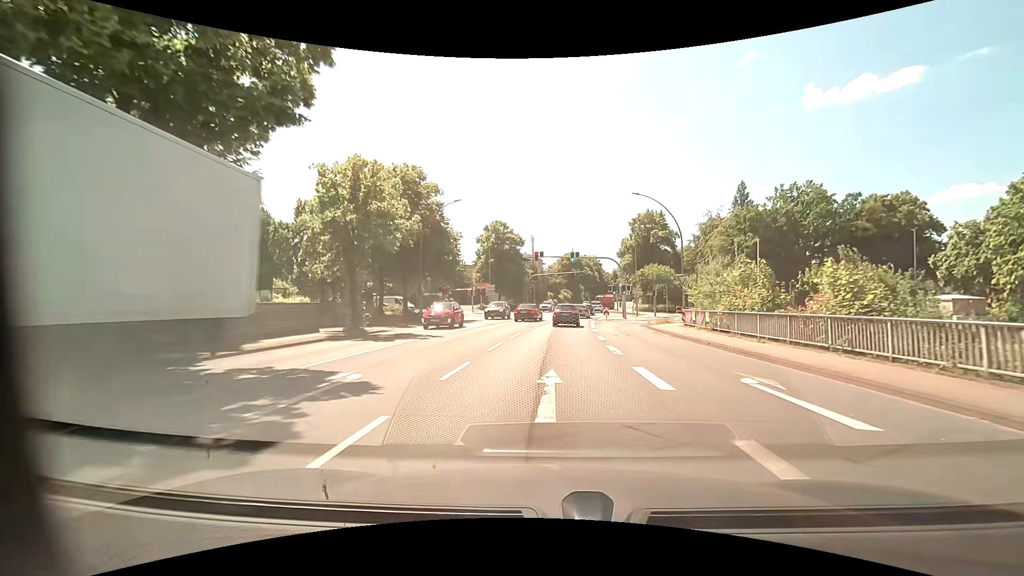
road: primary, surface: asphalt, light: Day
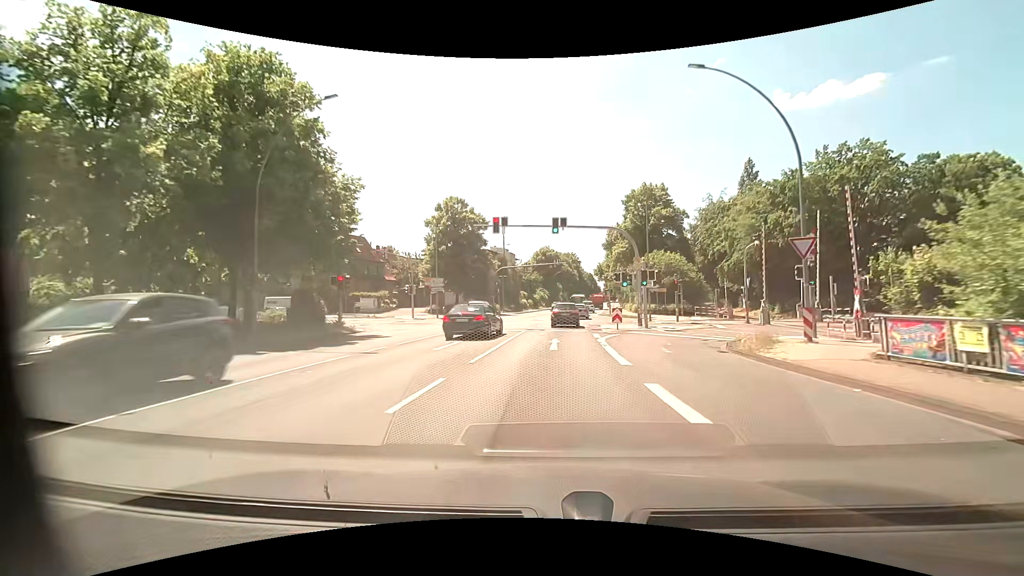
(+0.6, +20.5) m; +3°
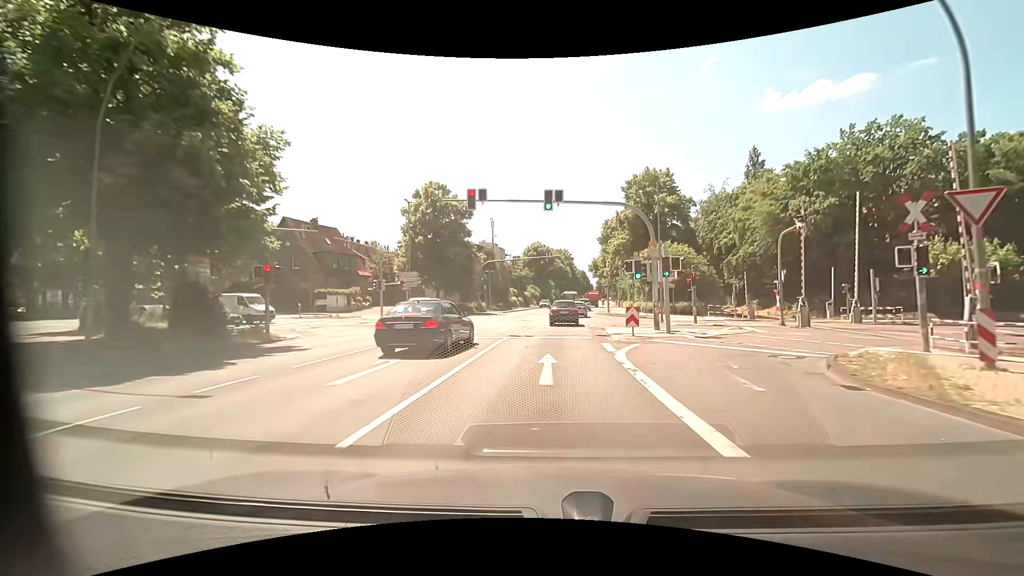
(0.0, +7.0) m; +1°
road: tertiary_link
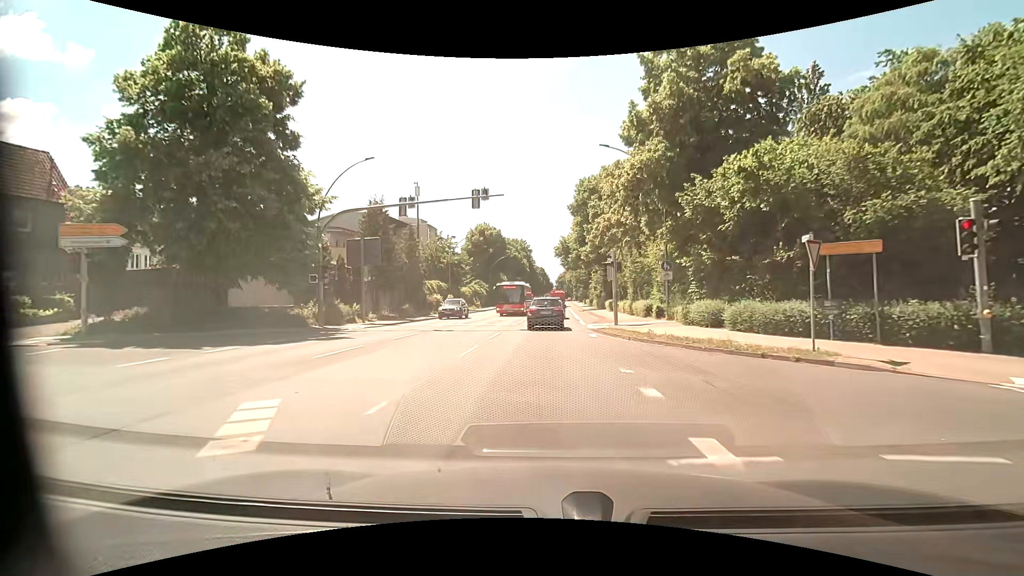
(+1.5, +33.9) m; +5°
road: primary
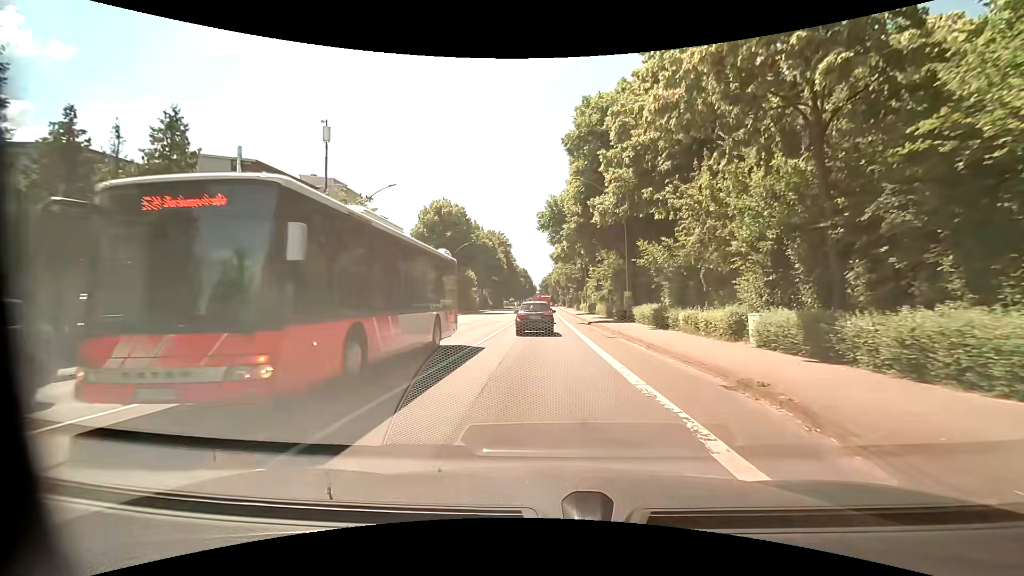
(+0.5, +28.3) m; +2°
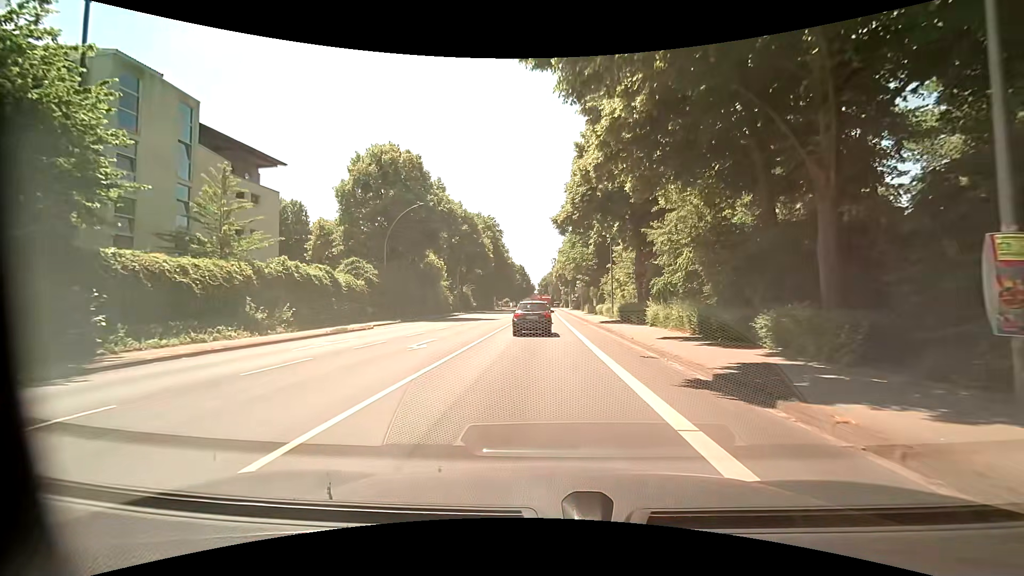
(-0.2, +27.5) m; -1°
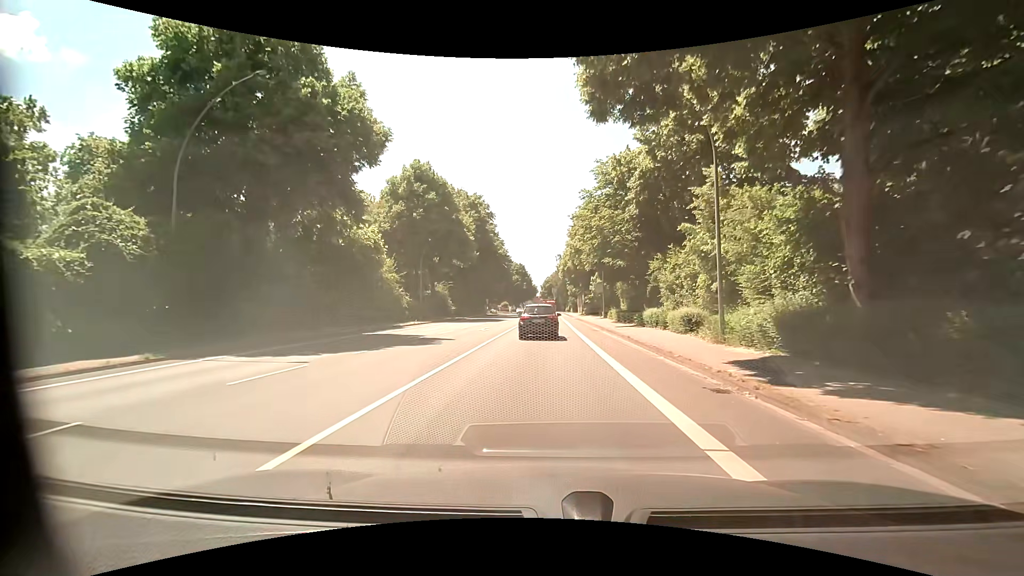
(+0.2, +24.8) m; +1°
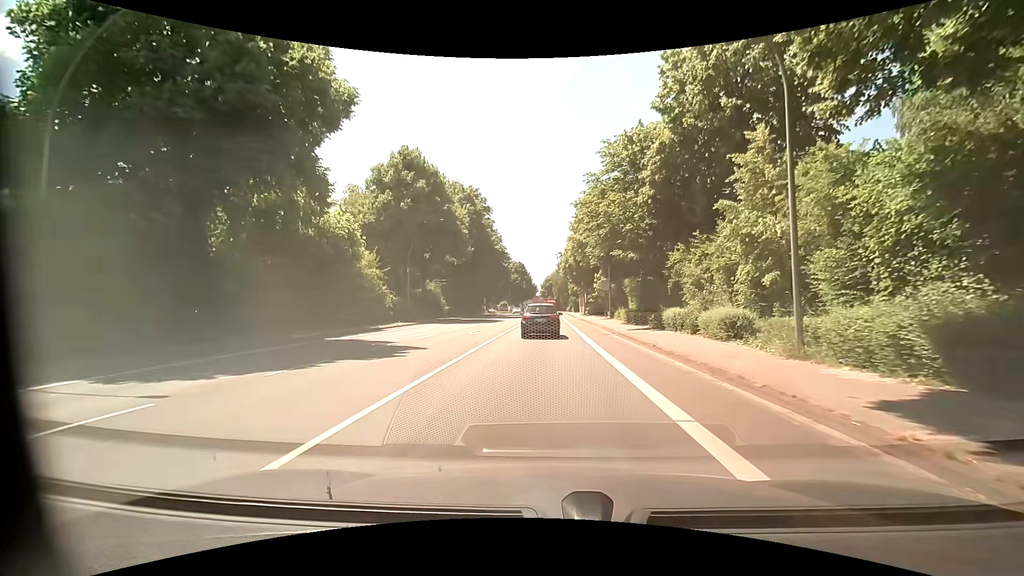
(0.0, +4.9) m; 0°
(0, +10) (0, +20) (0, +30) (0, +40) (0, +50) (0, +60) (0, +70) (0, +80) (0, +90) (0, +100) m
